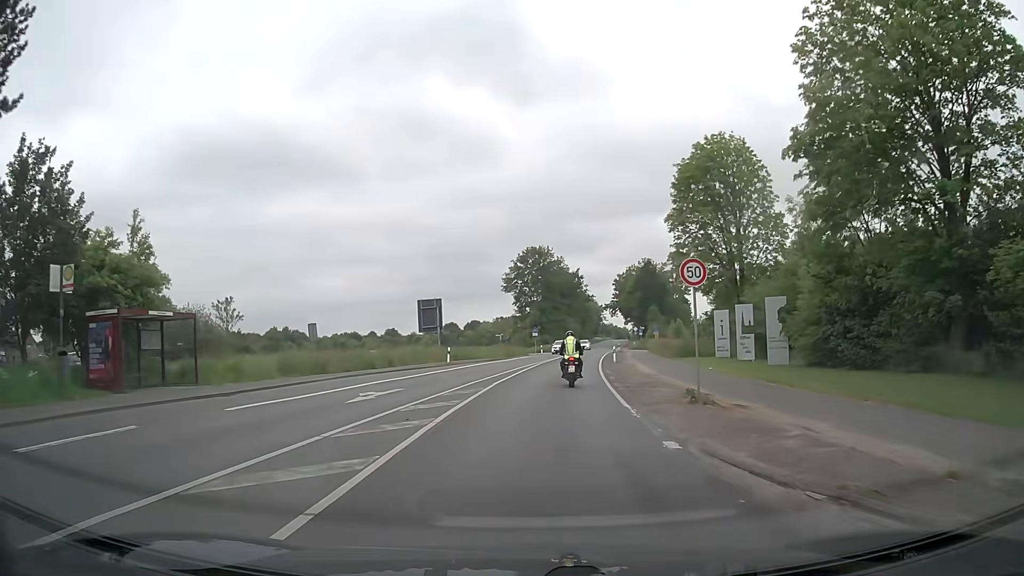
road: secondary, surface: asphalt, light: Day
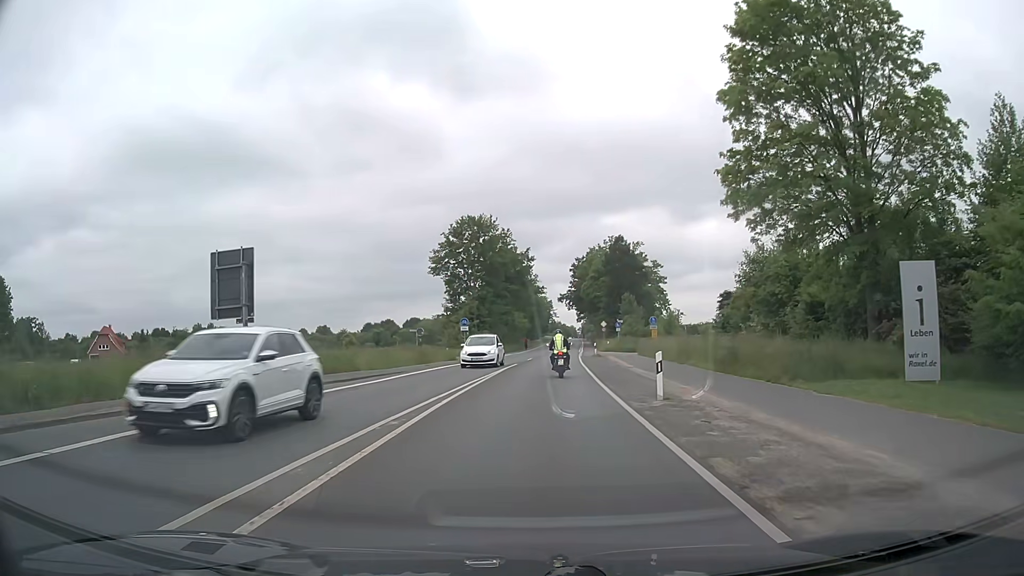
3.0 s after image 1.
(+1.0, +29.1) m; +4°
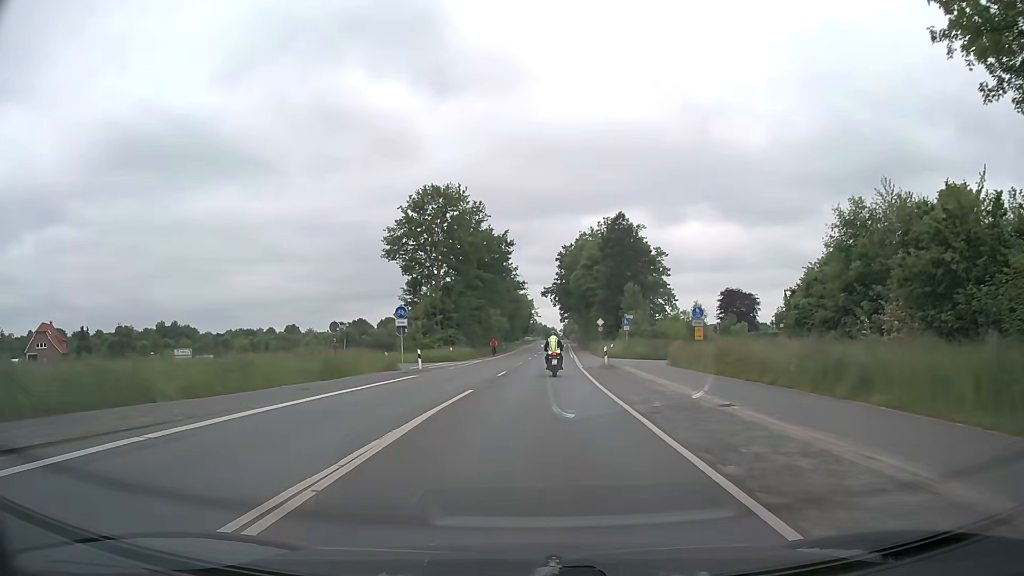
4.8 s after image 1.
(+0.2, +18.9) m; +1°
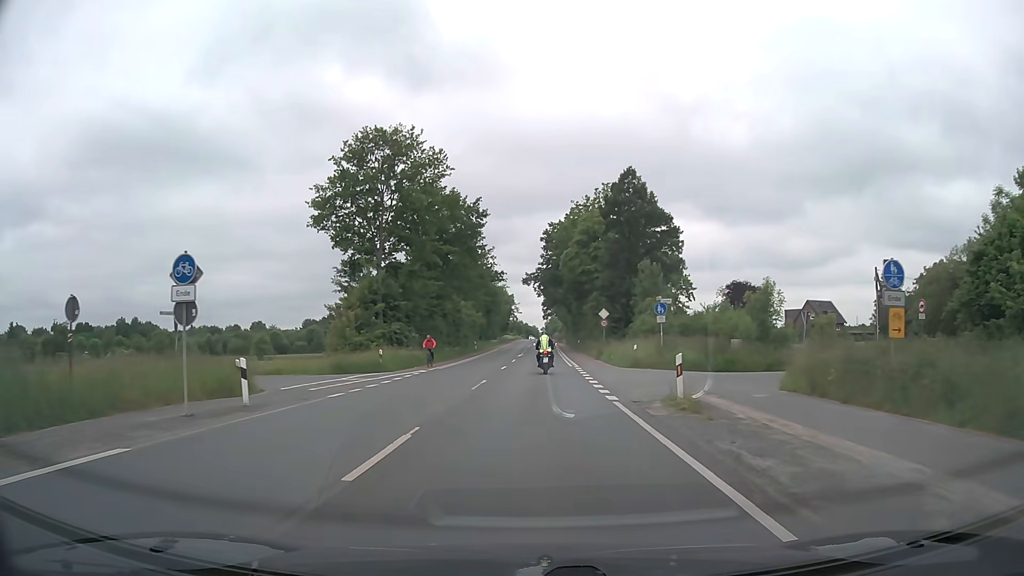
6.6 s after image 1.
(+0.3, +20.2) m; +2°
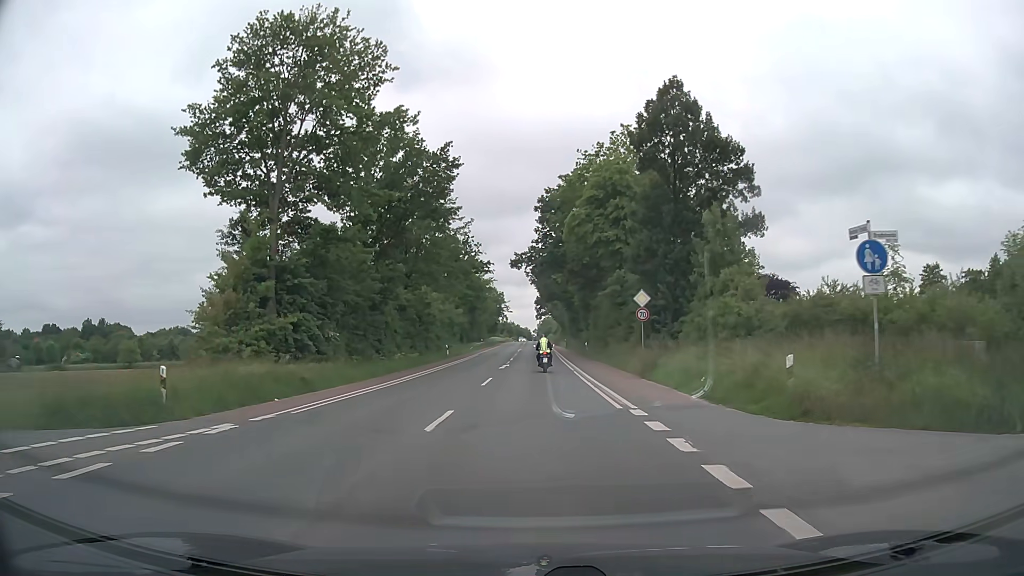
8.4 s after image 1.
(+0.1, +21.2) m; 0°
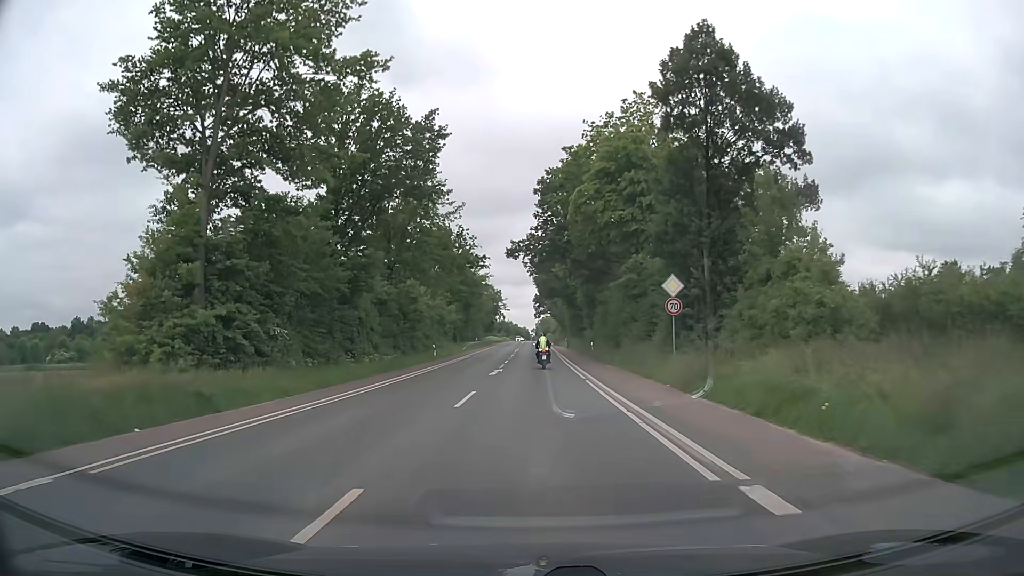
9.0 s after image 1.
(0.0, +7.3) m; 0°
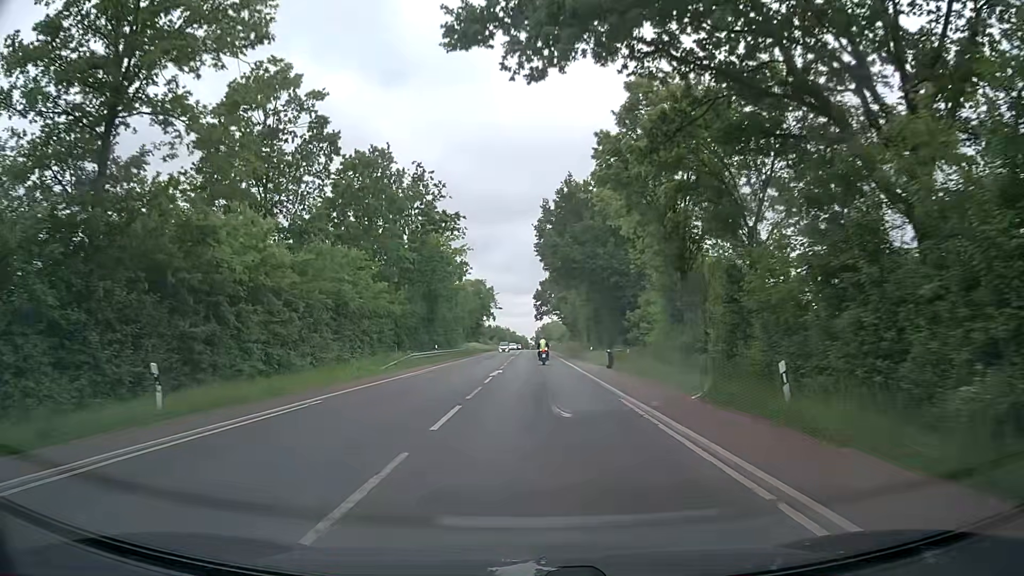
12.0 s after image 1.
(+0.3, +41.8) m; 0°
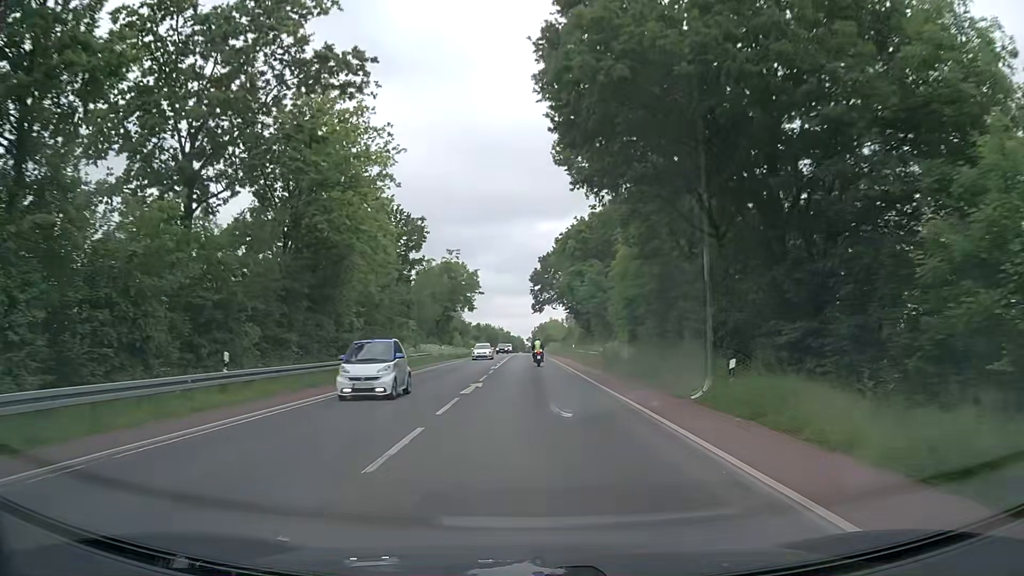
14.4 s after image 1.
(+0.4, +40.0) m; +1°
(0, +10) (0, +20) (0, +30) (0, +40) (0, +50) (0, +60) (0, +70) (0, +80) (0, +90) (0, +100) m
